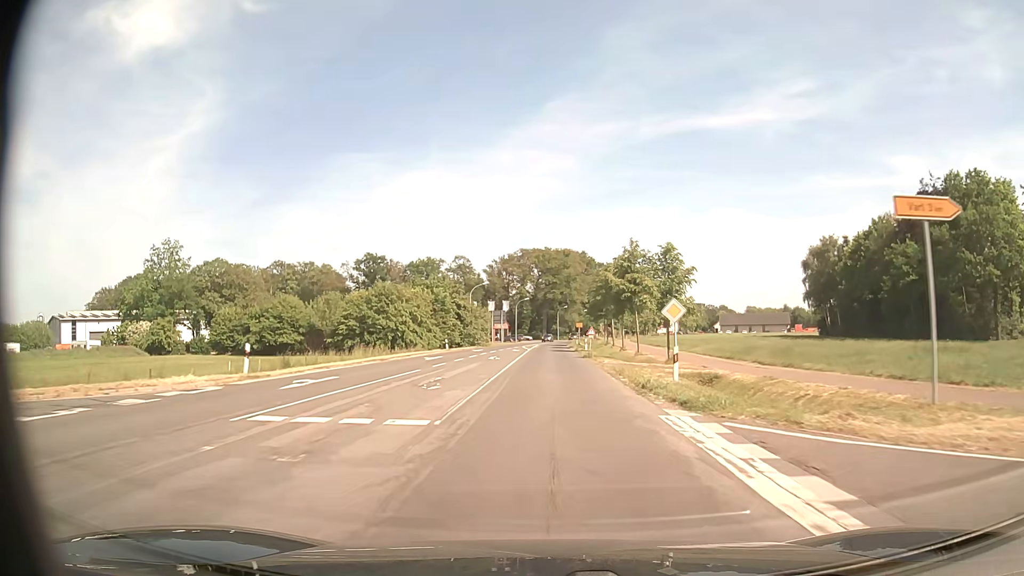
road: secondary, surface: asphalt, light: Day
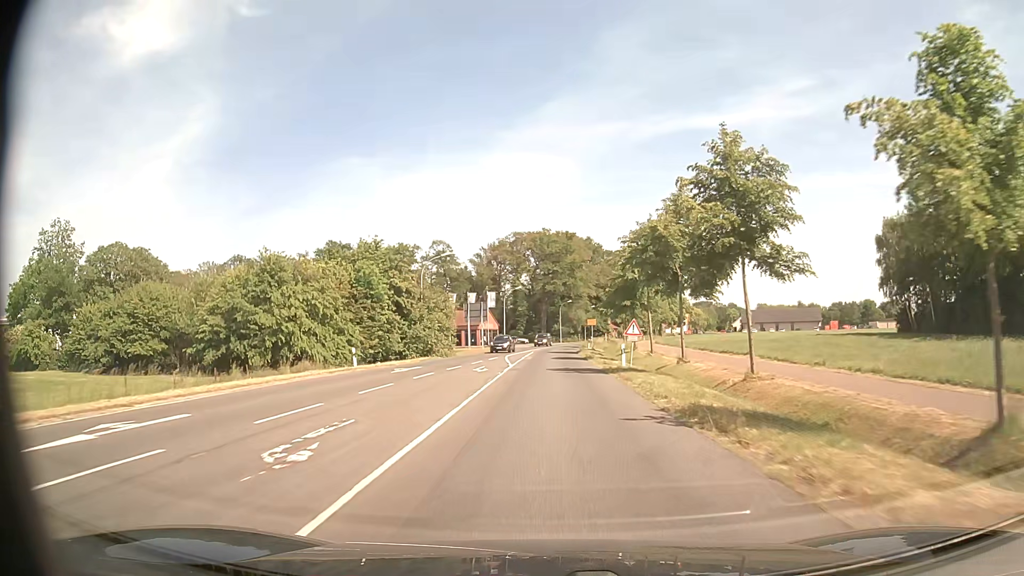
(+0.1, +29.8) m; 0°
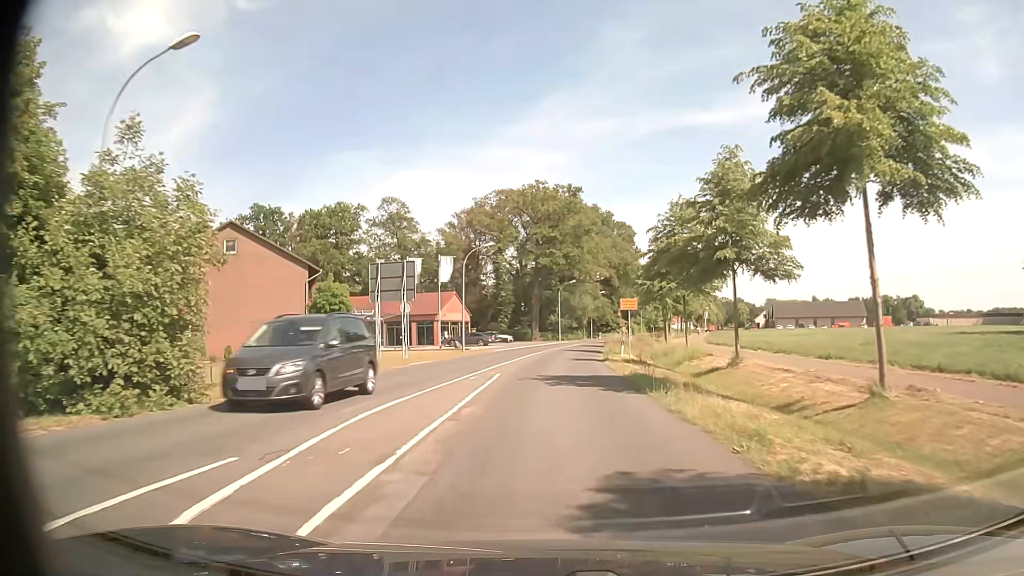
(0.0, +36.3) m; 0°
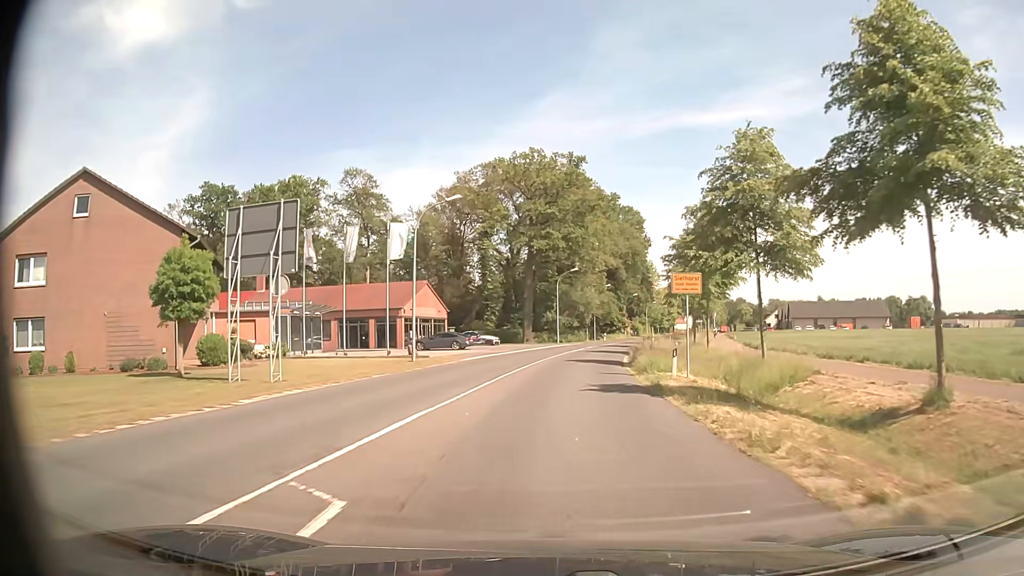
(+0.1, +16.0) m; +1°
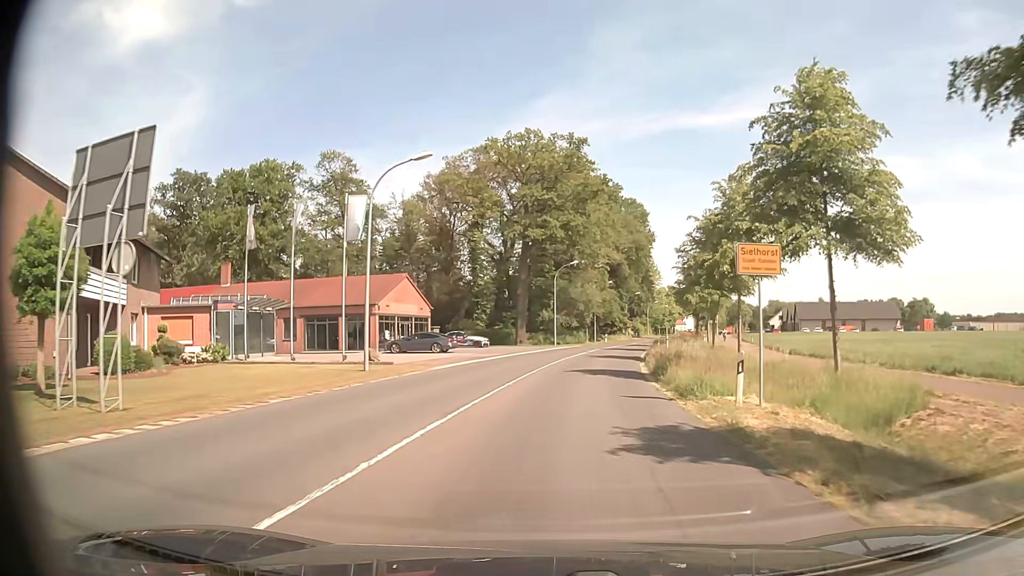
(0.0, +7.4) m; 0°
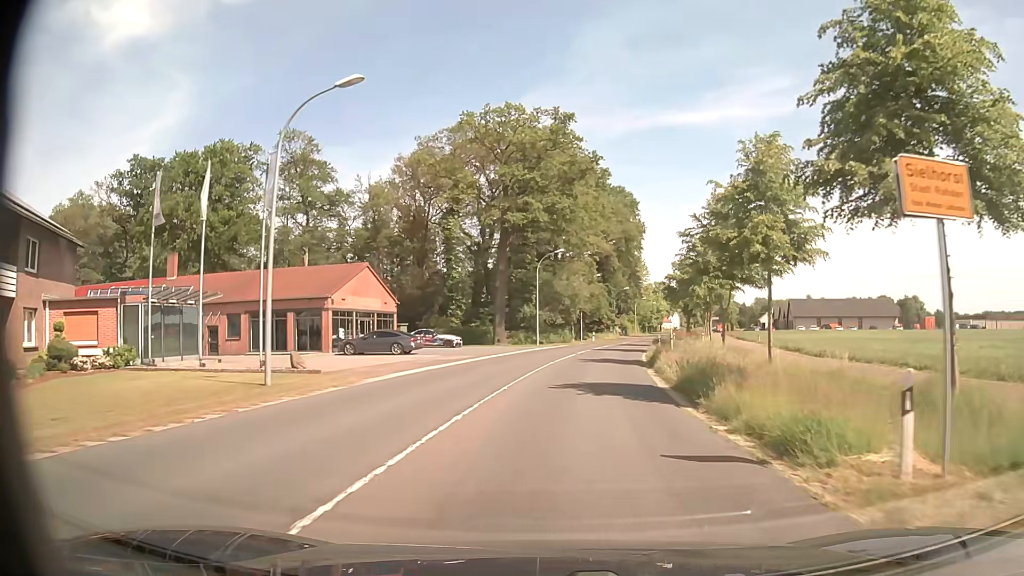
(+0.1, +7.1) m; +1°
